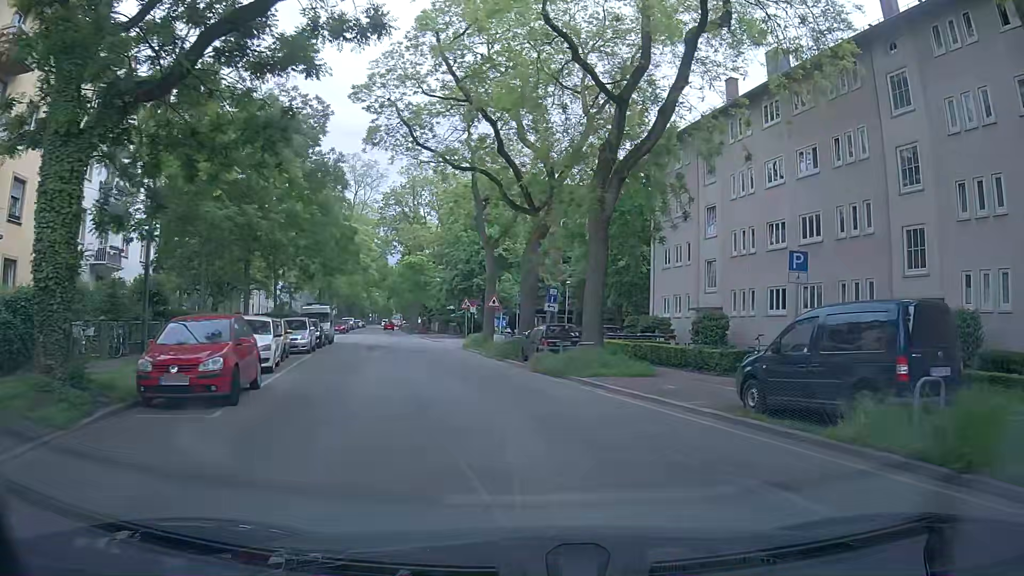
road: tertiary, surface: asphalt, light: Day
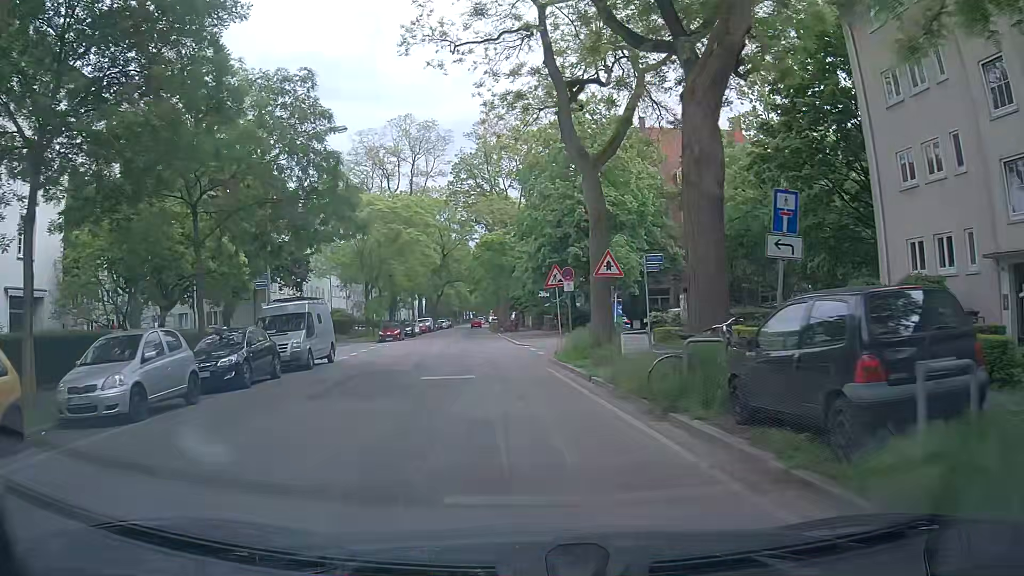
(-1.8, +18.5) m; -10°
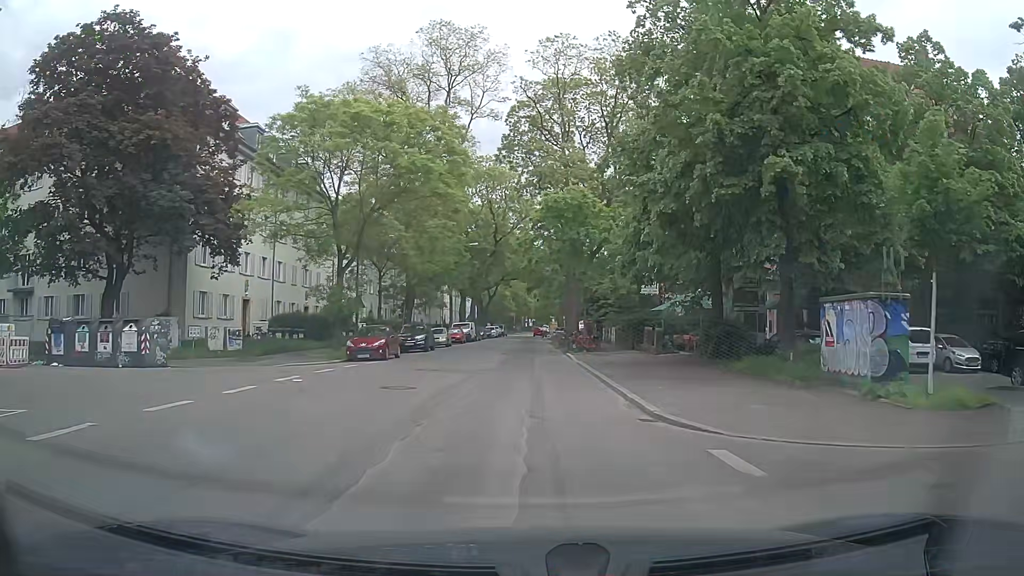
(-1.3, +24.5) m; -5°
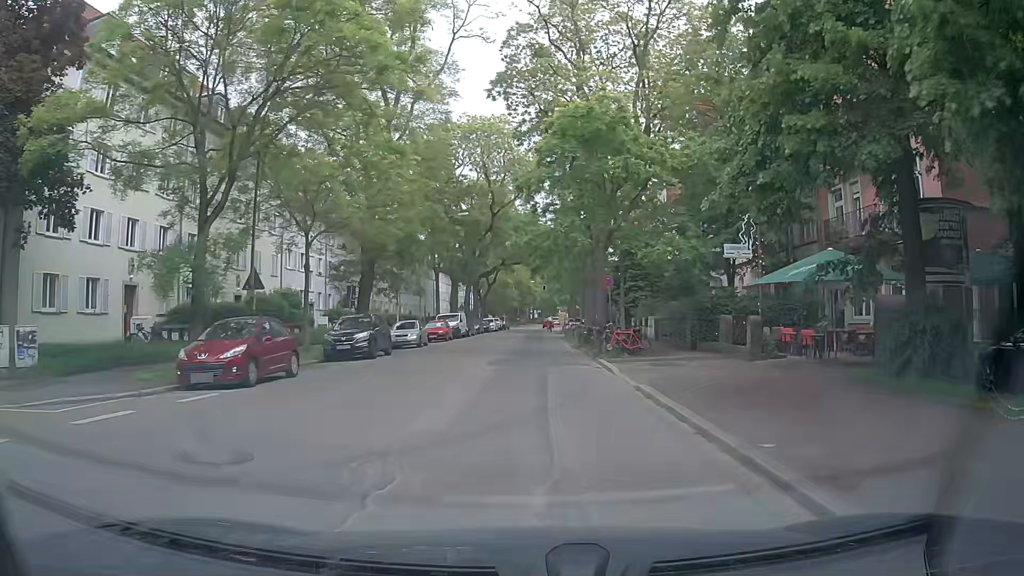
(0.0, +14.3) m; -1°
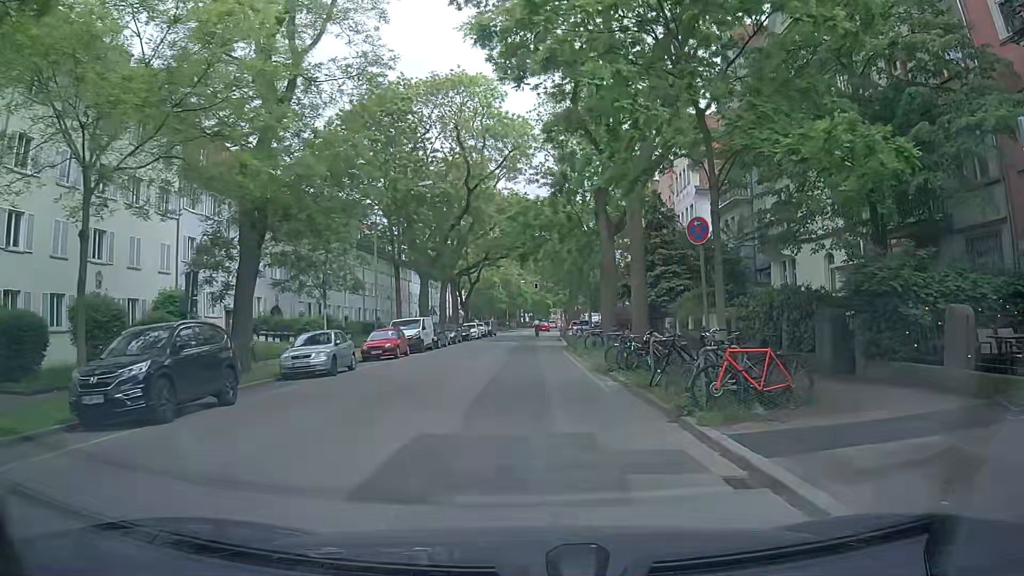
(+0.2, +14.0) m; 0°
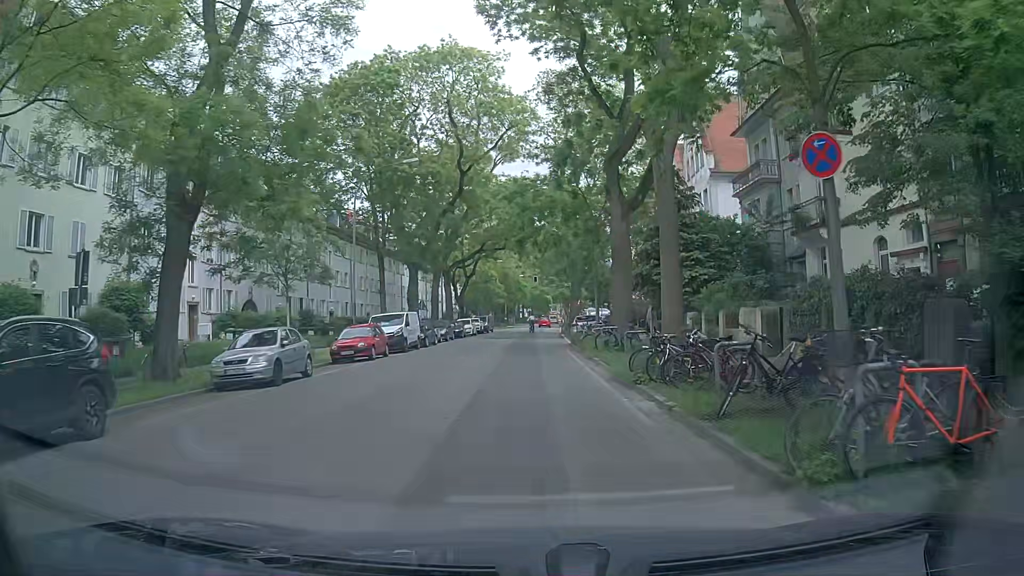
(+0.1, +4.6) m; +2°
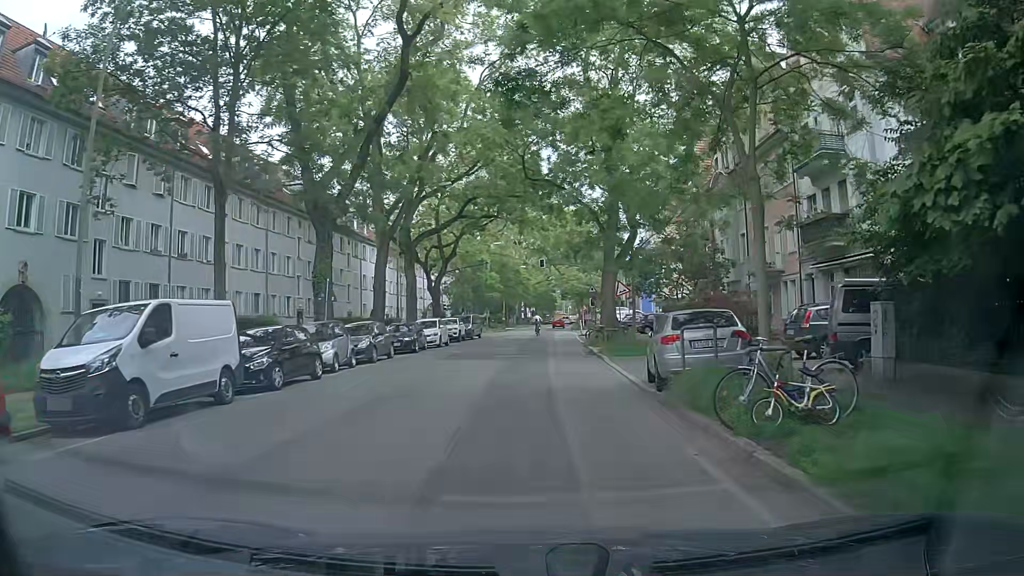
(-0.2, +22.8) m; -1°
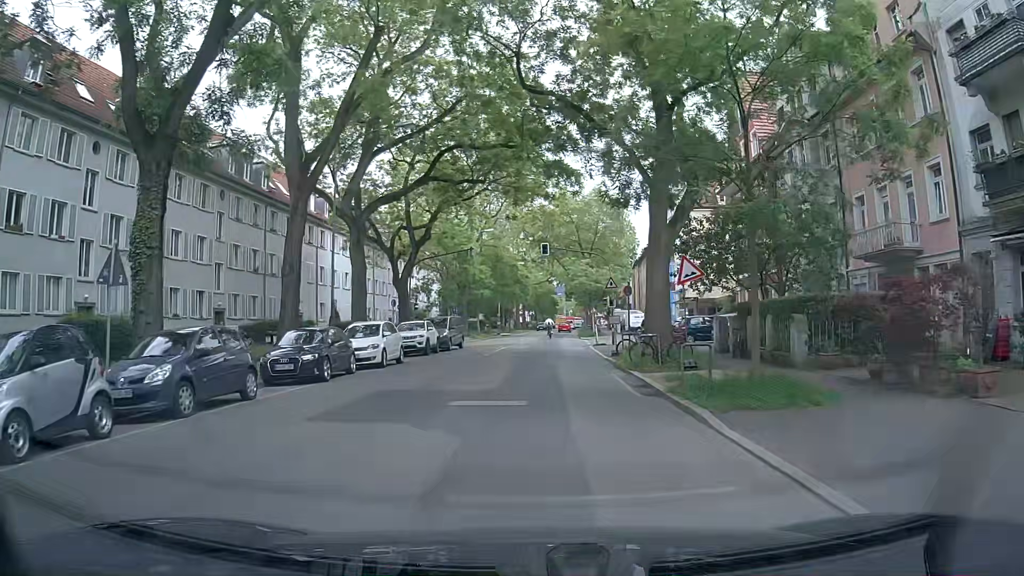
(0.0, +13.6) m; -1°
(0, +10) (+1, +20) (+1, +30) (+1, +40) (+2, +50) (+3, +60) (+4, +70) (+5, +80) (+6, +90) (+7, +100) m
